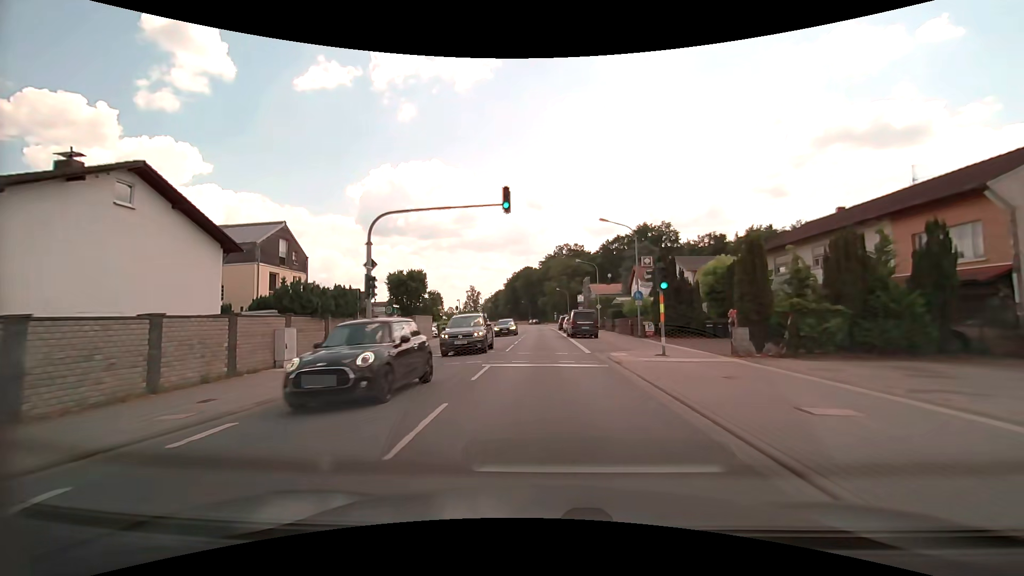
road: primary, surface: asphalt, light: Day
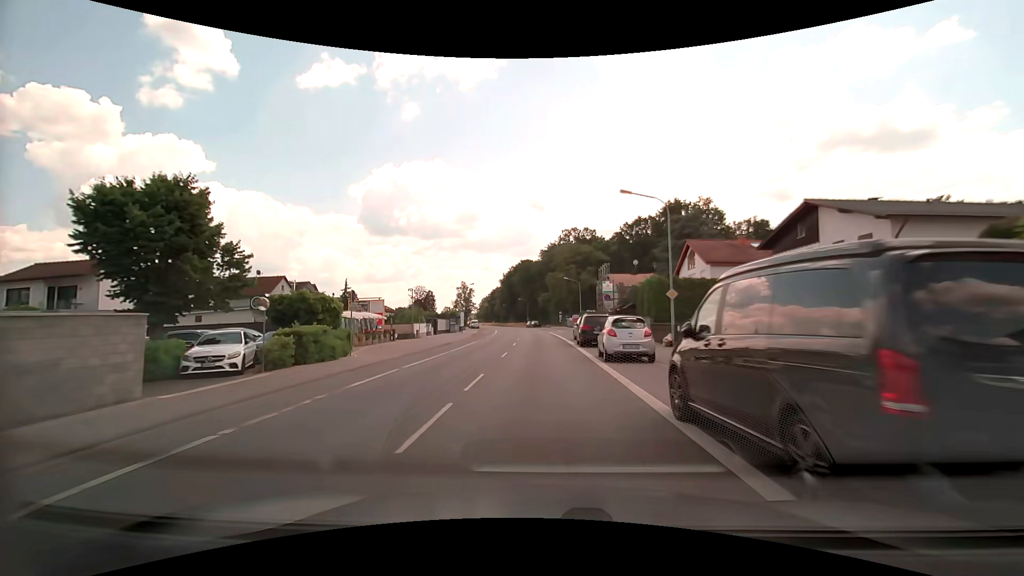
(0.0, +31.0) m; 0°
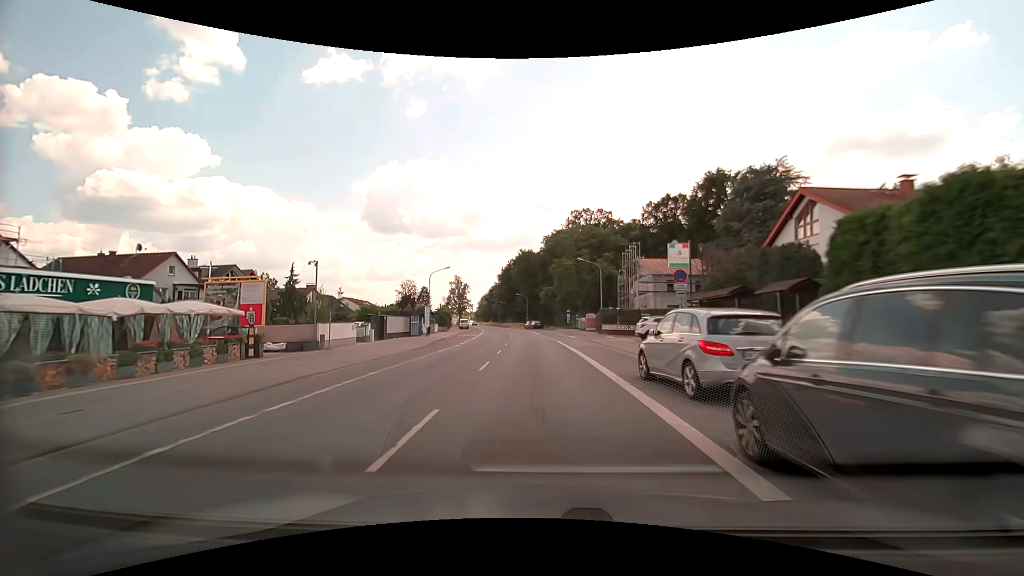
(-0.1, +23.2) m; 0°
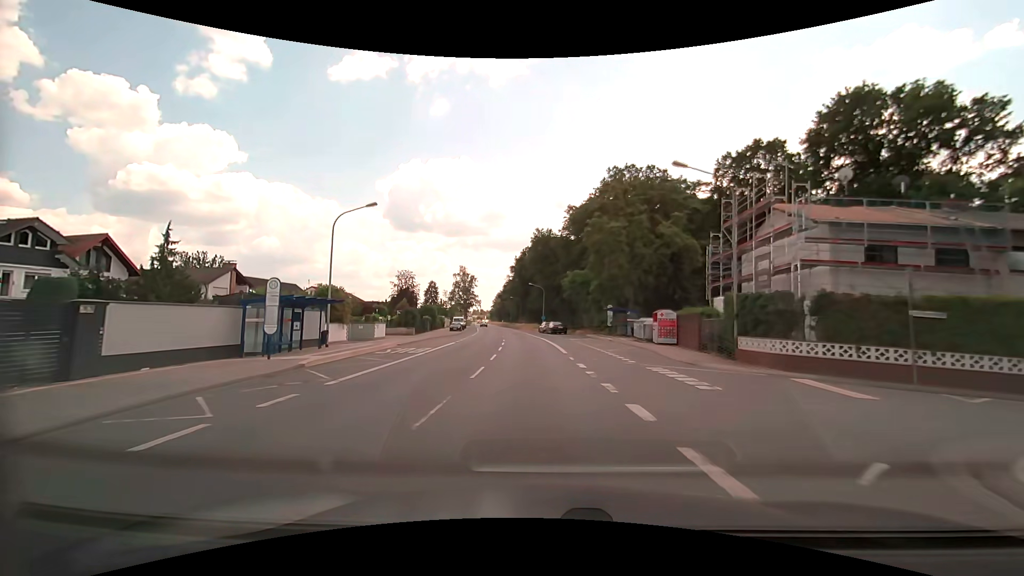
(-0.4, +30.9) m; -2°
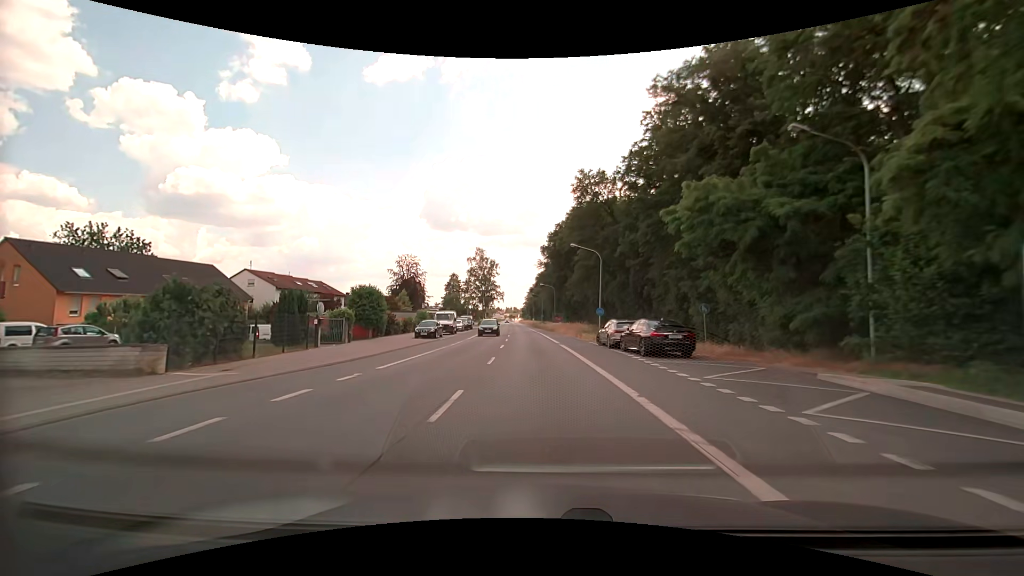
(-1.4, +38.8) m; -4°
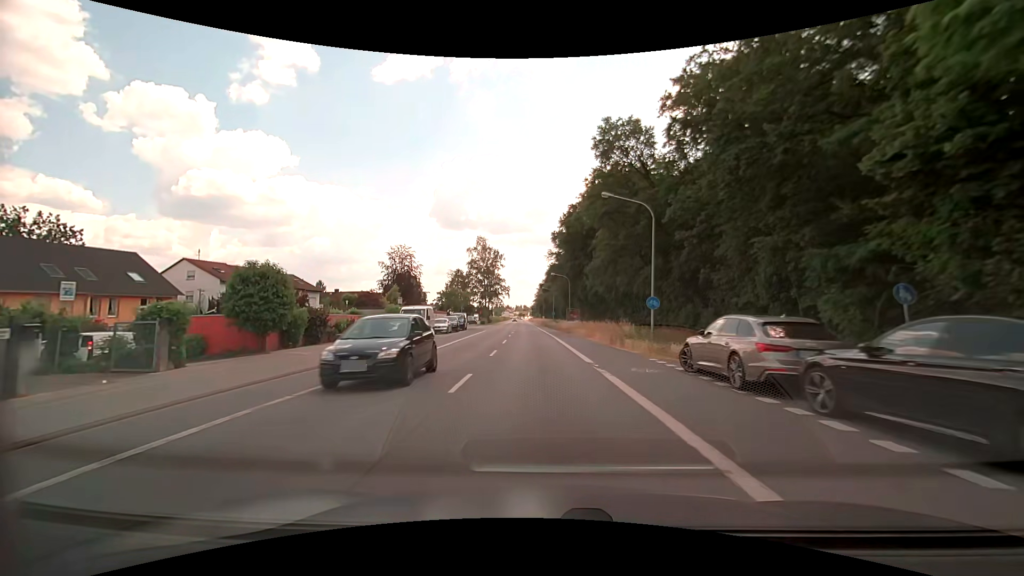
(-0.1, +15.6) m; -1°
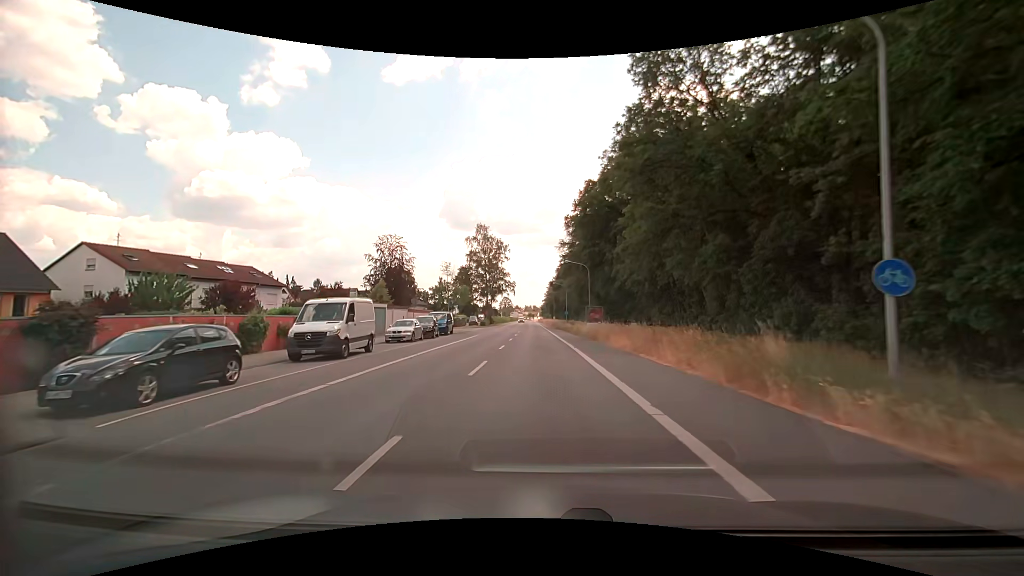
(-0.3, +15.4) m; -2°
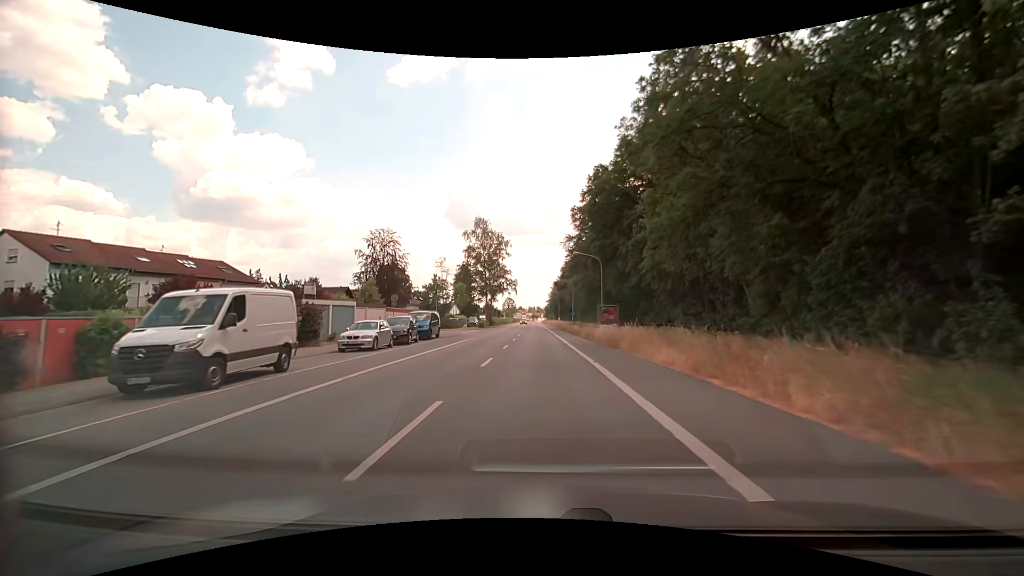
(0.0, +7.6) m; -1°
(0, +10) (0, +20) (0, +30) (0, +40) (0, +50) (0, +60) (0, +70) (0, +80) (0, +90) (-1, +100) m
